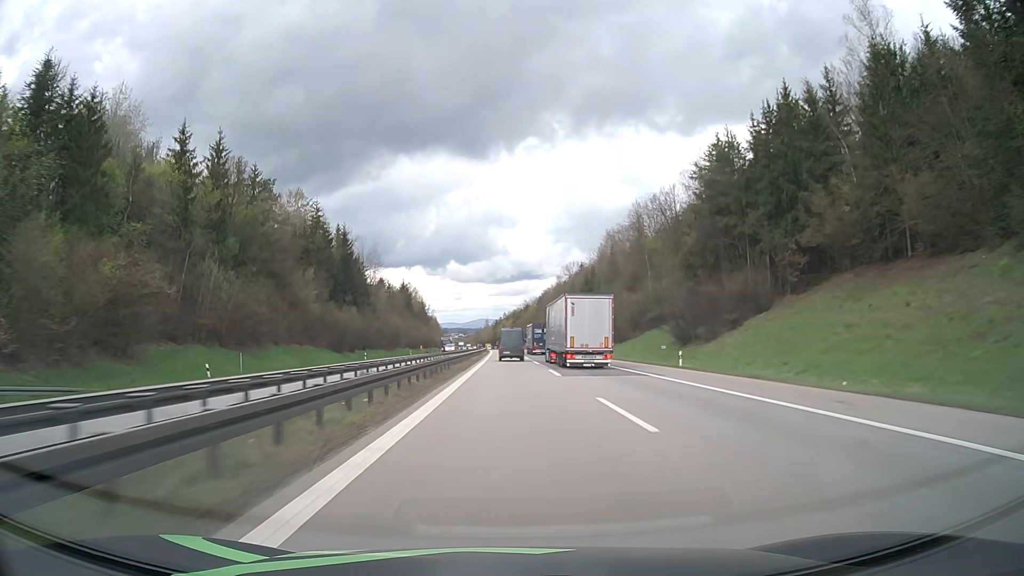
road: motorway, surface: asphalt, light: Day
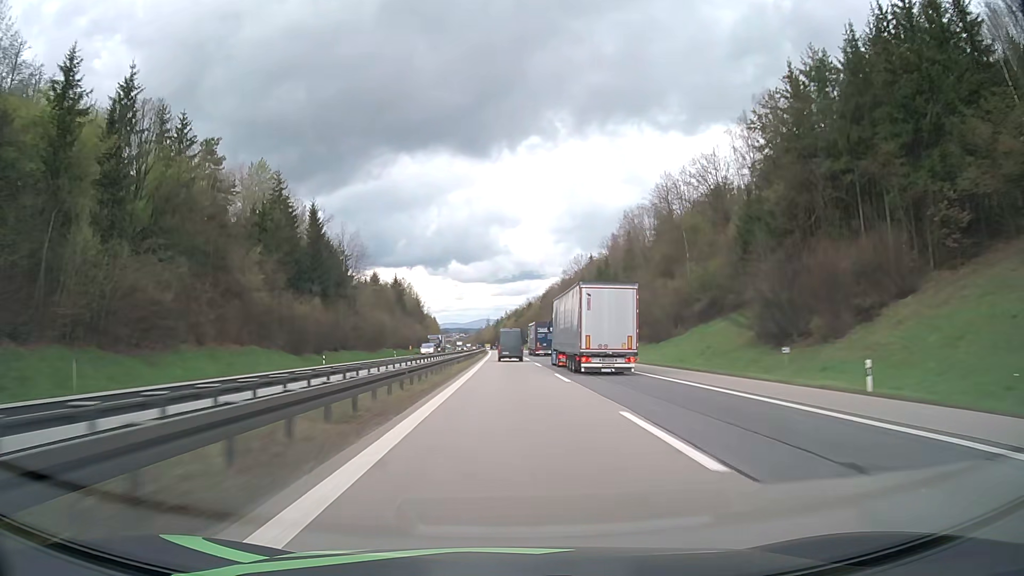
(0.0, +21.7) m; 0°
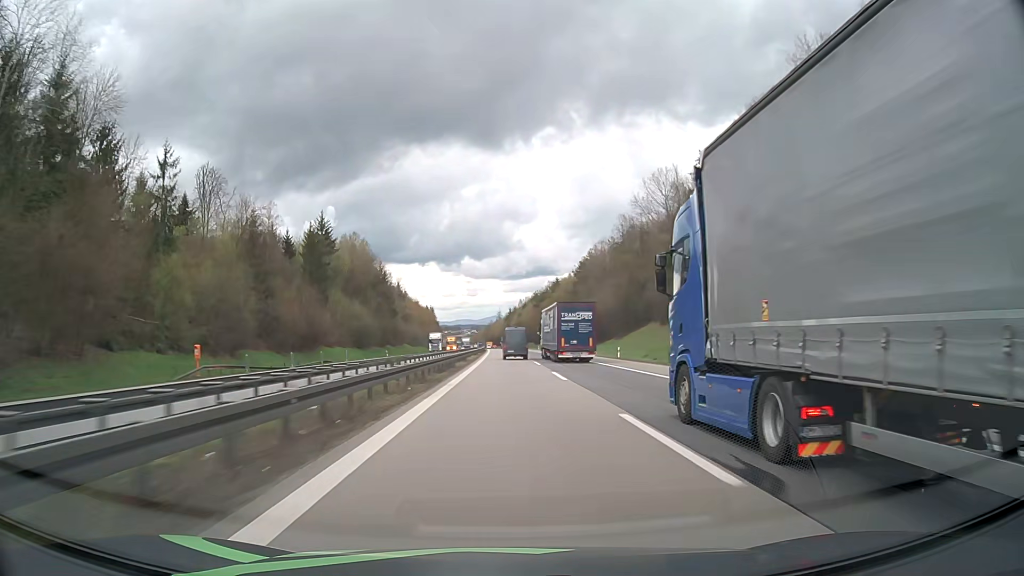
(-0.8, +107.9) m; -1°
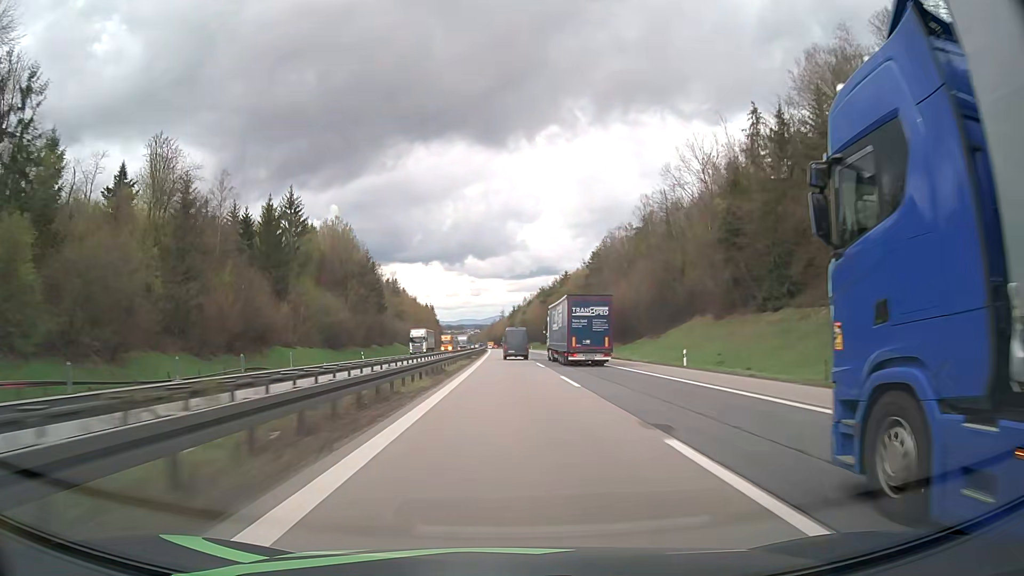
(-0.1, +21.5) m; 0°
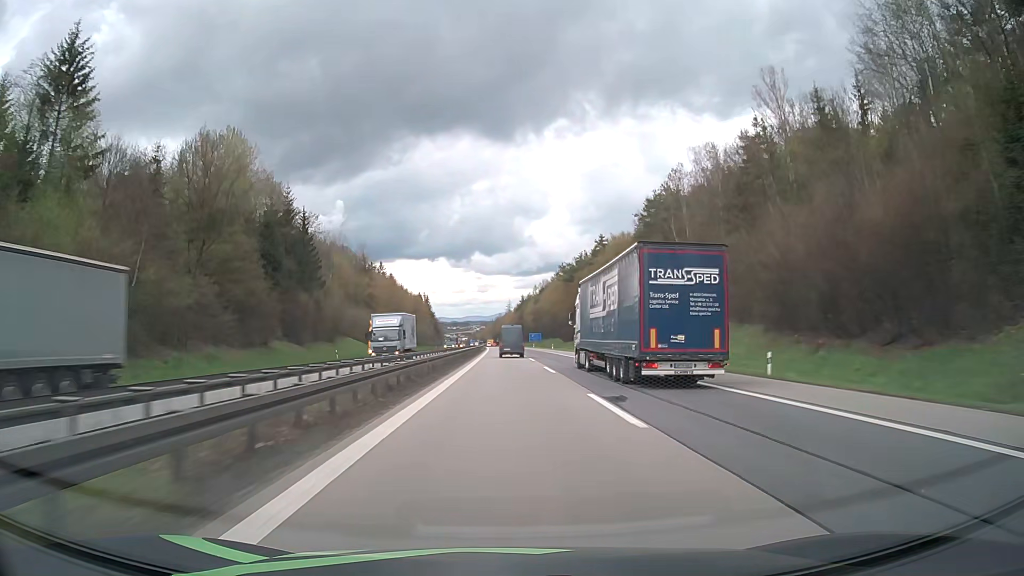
(-0.3, +64.0) m; 0°
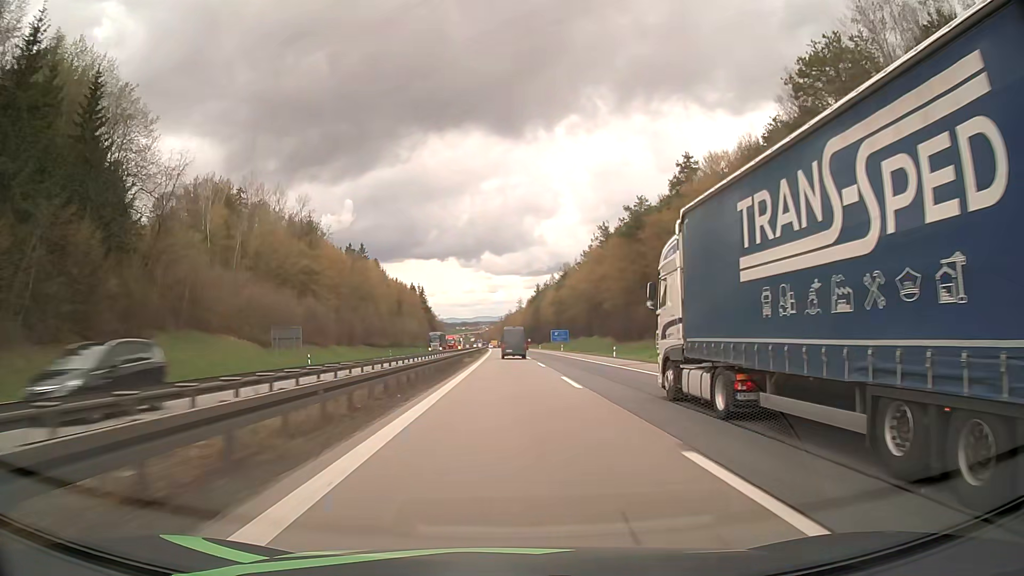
(-0.5, +62.6) m; -1°
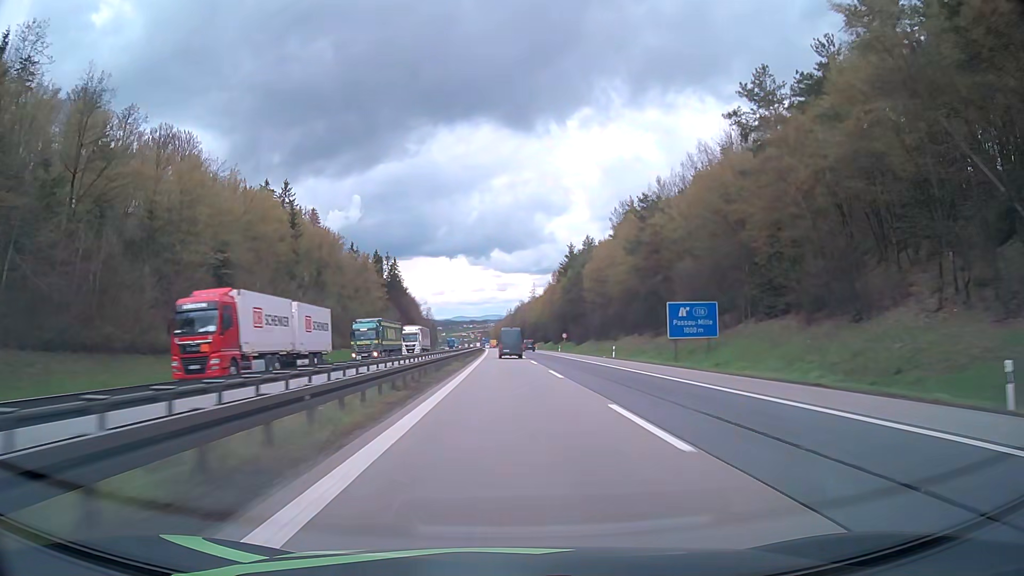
(-1.1, +101.0) m; -1°
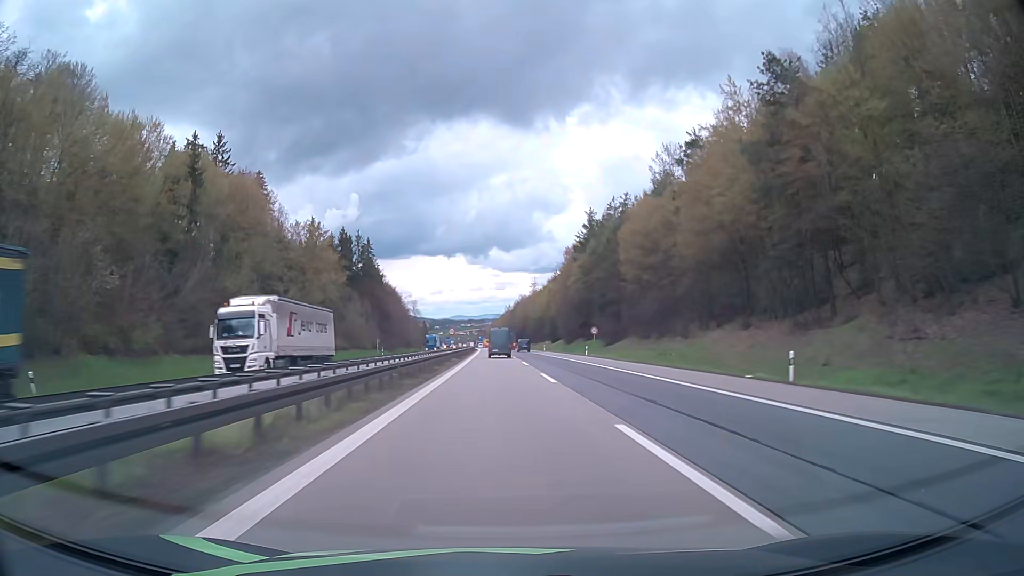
(0.0, +39.3) m; 0°
(0, +10) (0, +20) (0, +30) (0, +40) (0, +50) (0, +60) (0, +70) (0, +80) (0, +90) (0, +100) m
